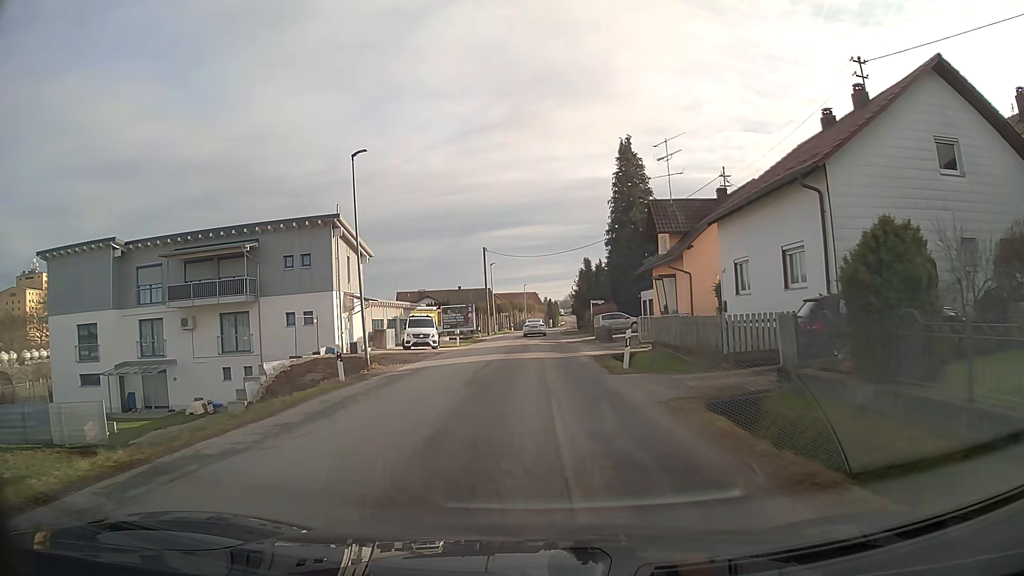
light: Day
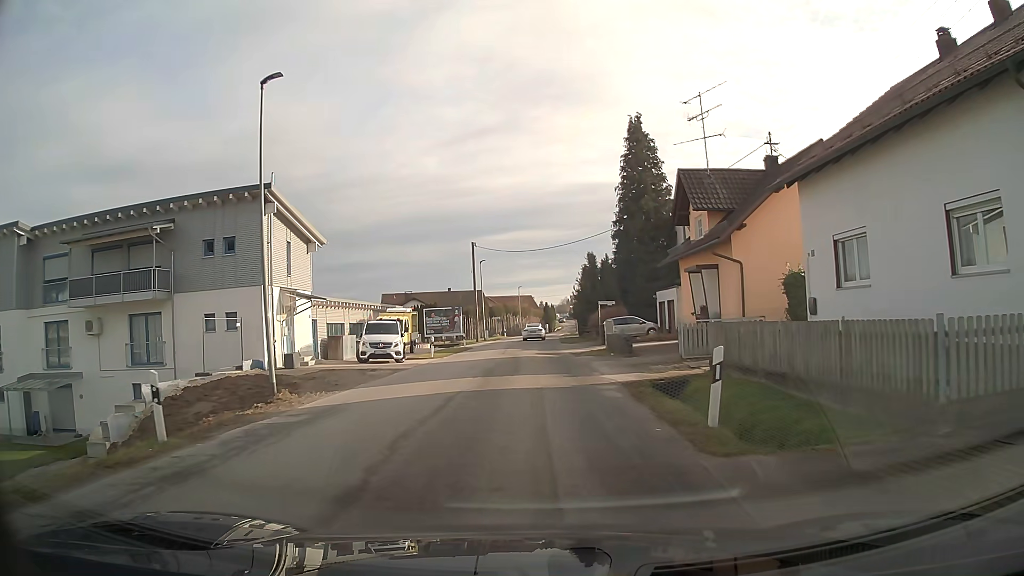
(0.0, +9.1) m; 0°
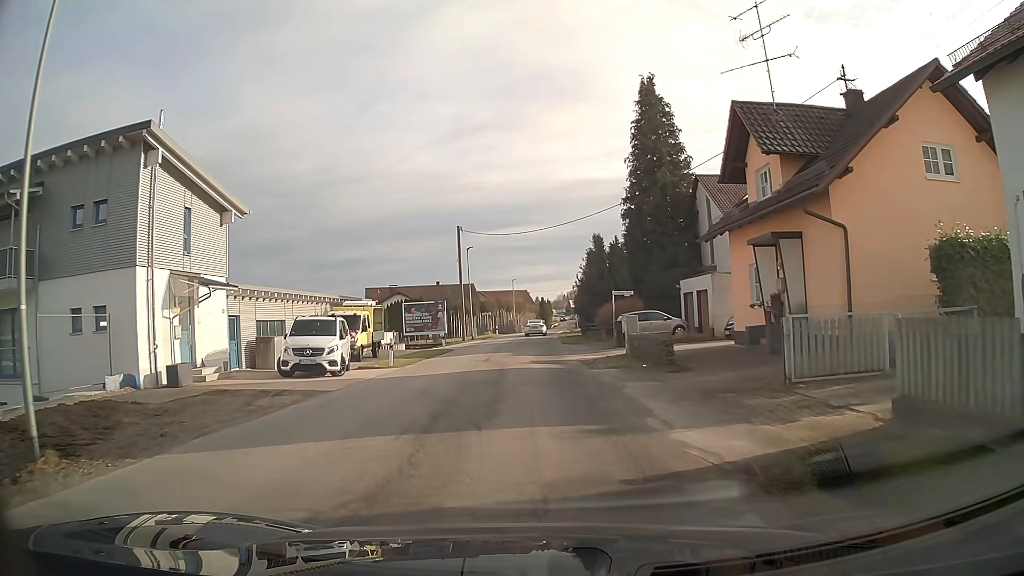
(0.0, +9.0) m; 0°
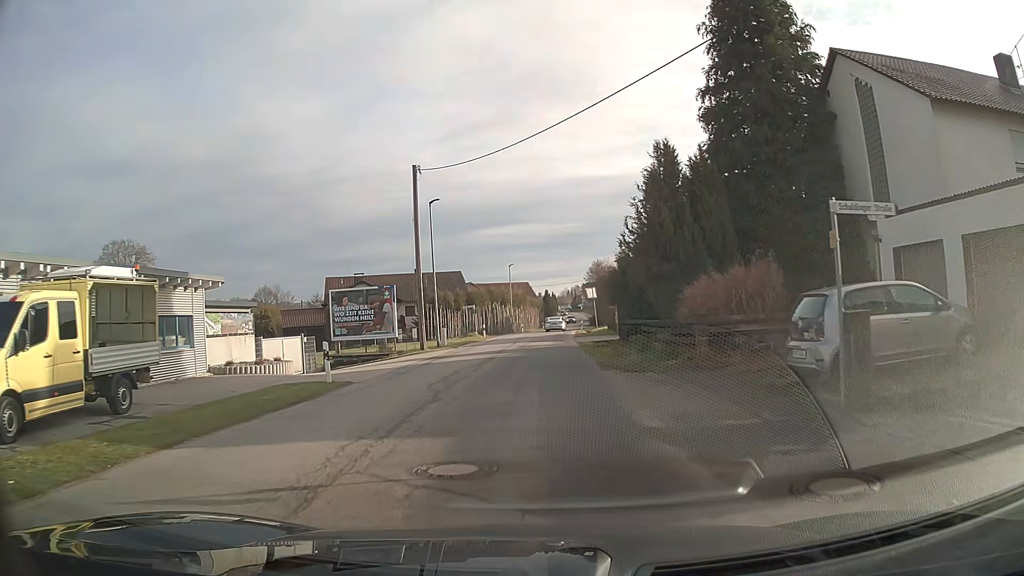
(0.0, +22.6) m; 0°
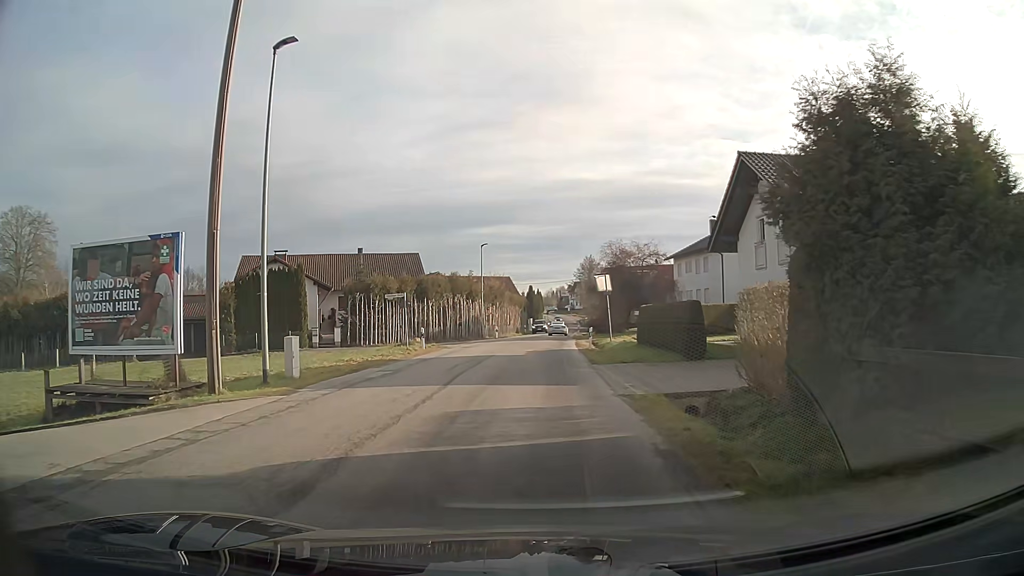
(+0.4, +22.5) m; +2°
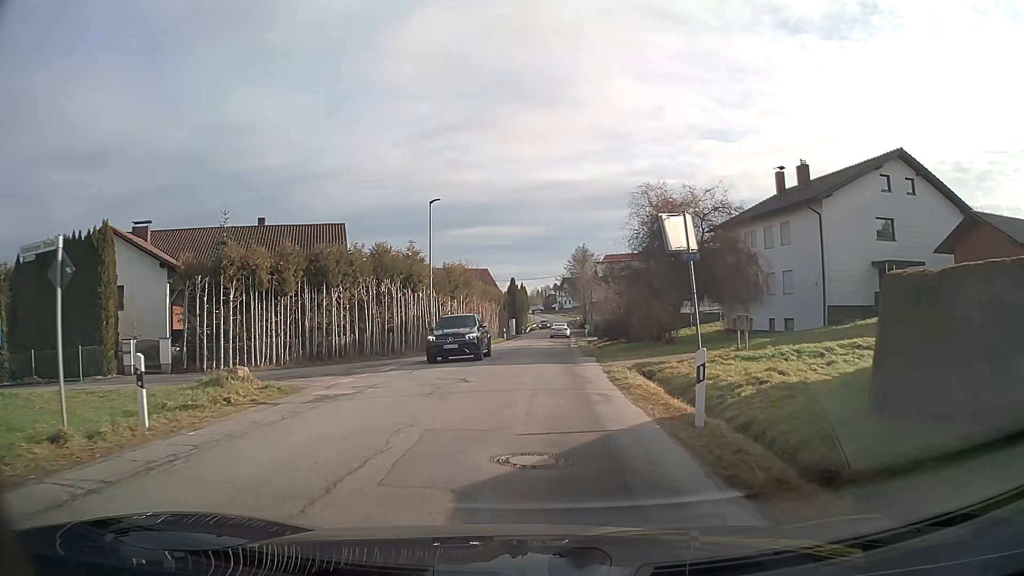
(+0.2, +22.5) m; +1°
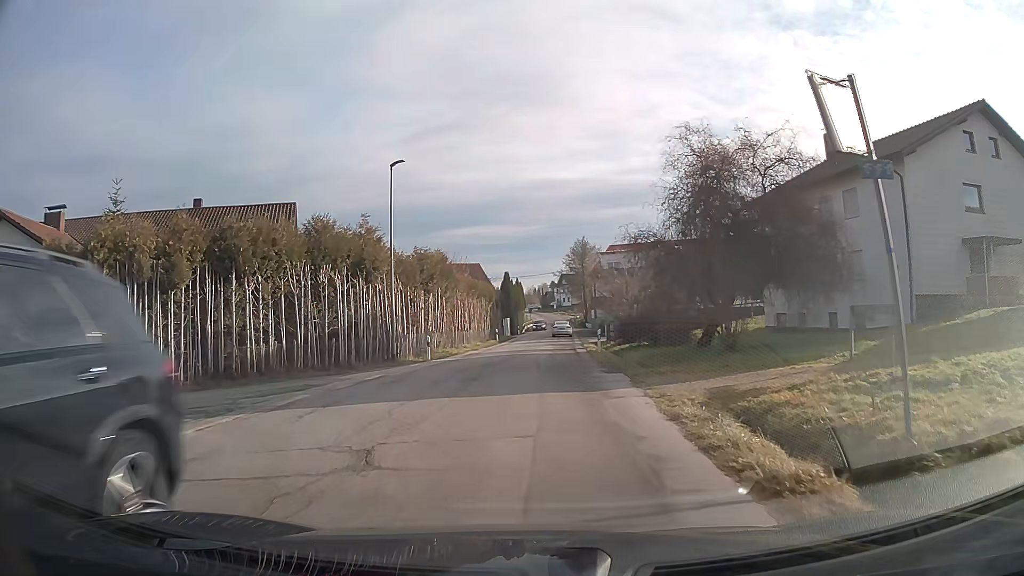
(0.0, +9.0) m; 0°
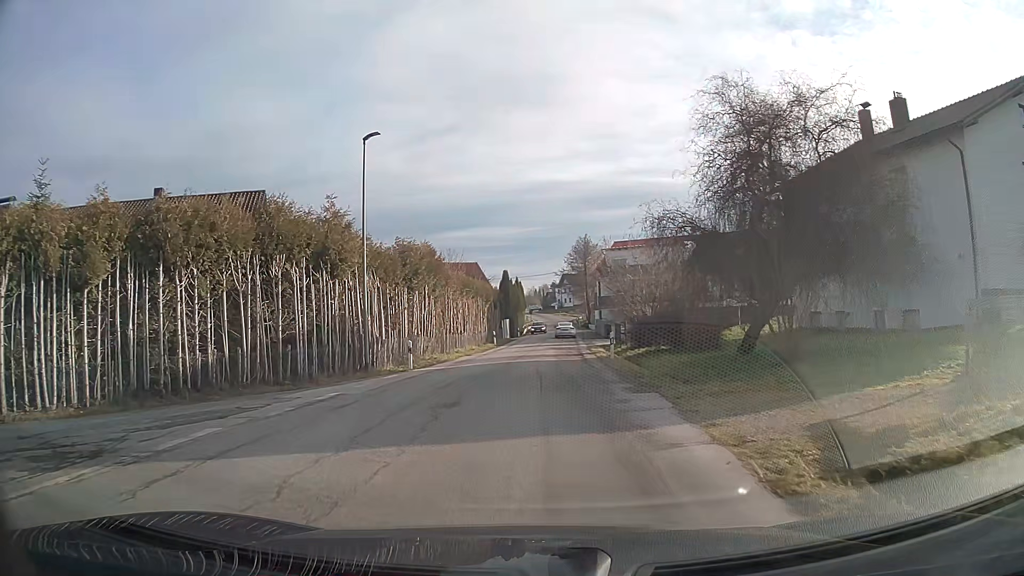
(0.0, +4.5) m; 0°
(0, +10) (0, +20) (+1, +30) (+1, +40) (+2, +50) (+2, +60) (+3, +70) (+3, +80) (+4, +90) (+4, +100) m
